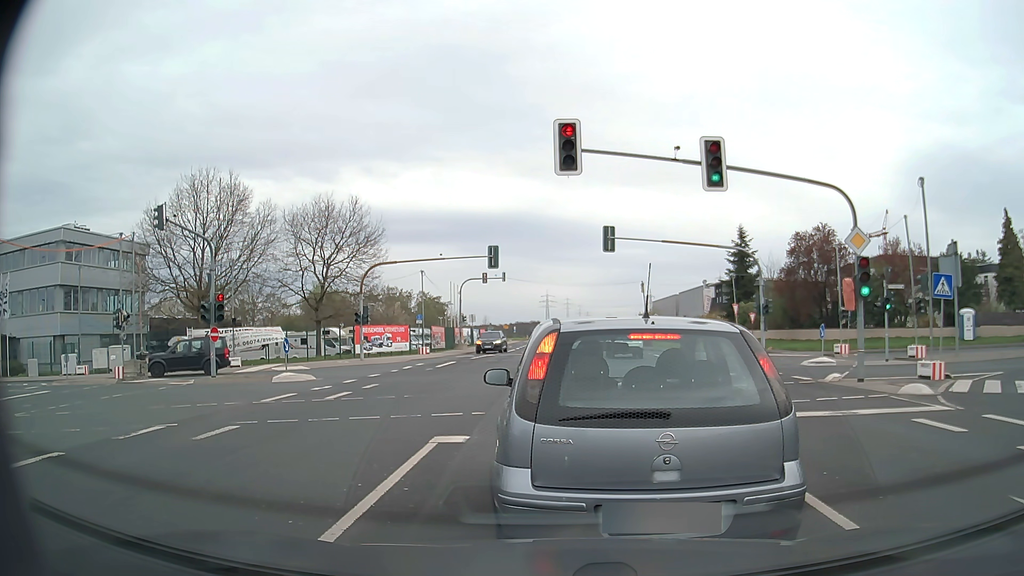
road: secondary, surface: asphalt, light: Day
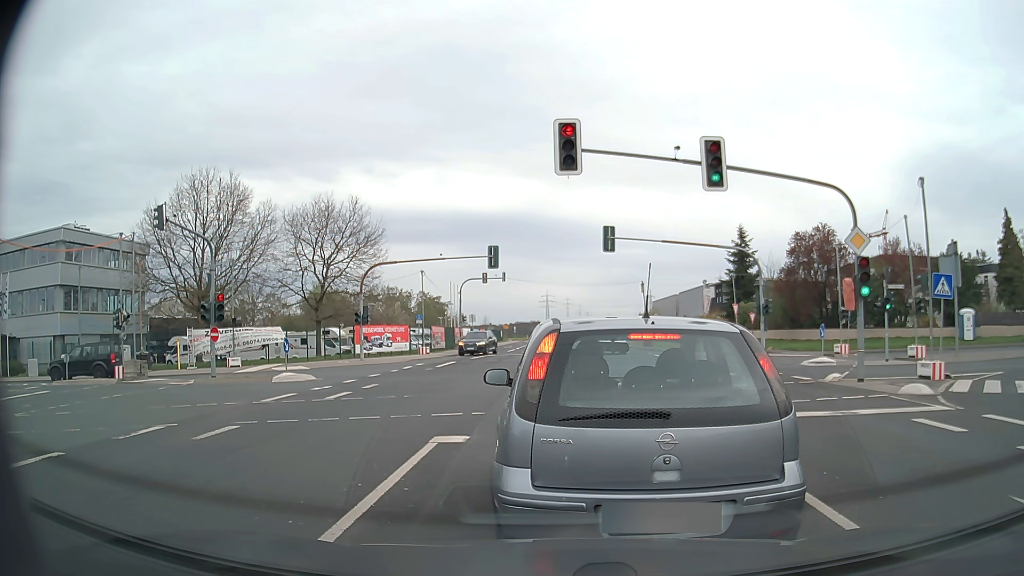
(0.0, 0.0) m; 0°
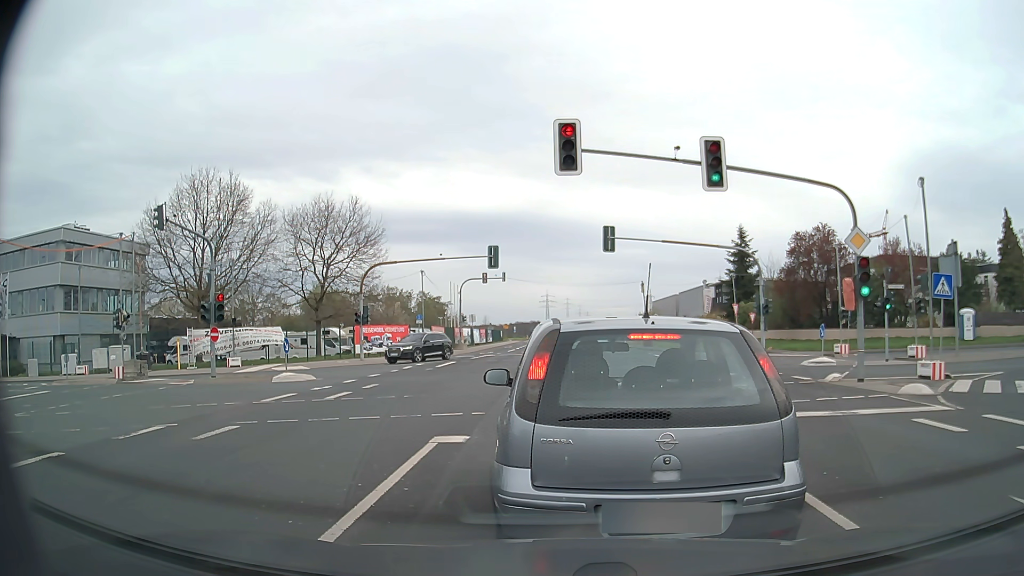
(0.0, 0.0) m; 0°
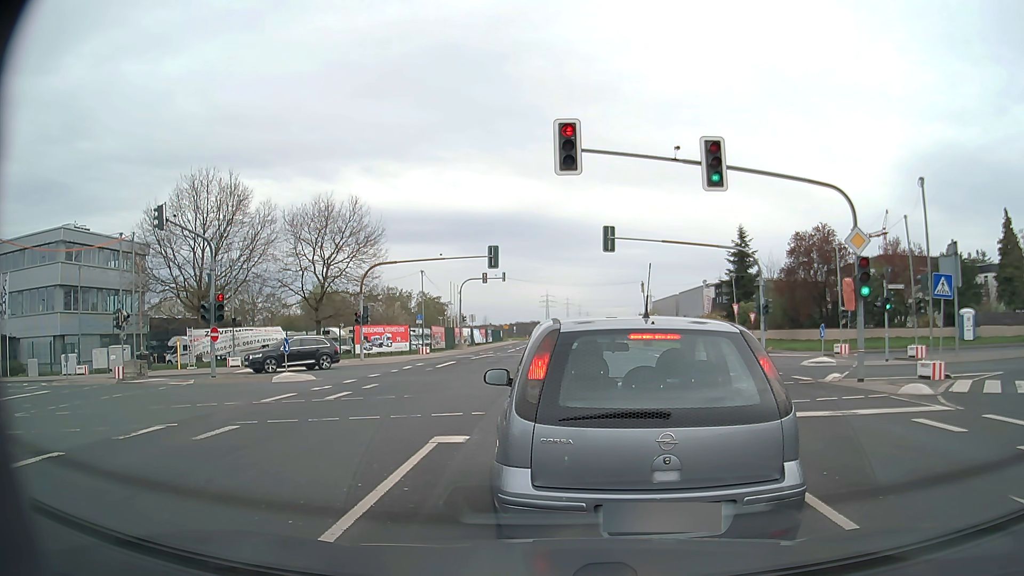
(0.0, 0.0) m; 0°
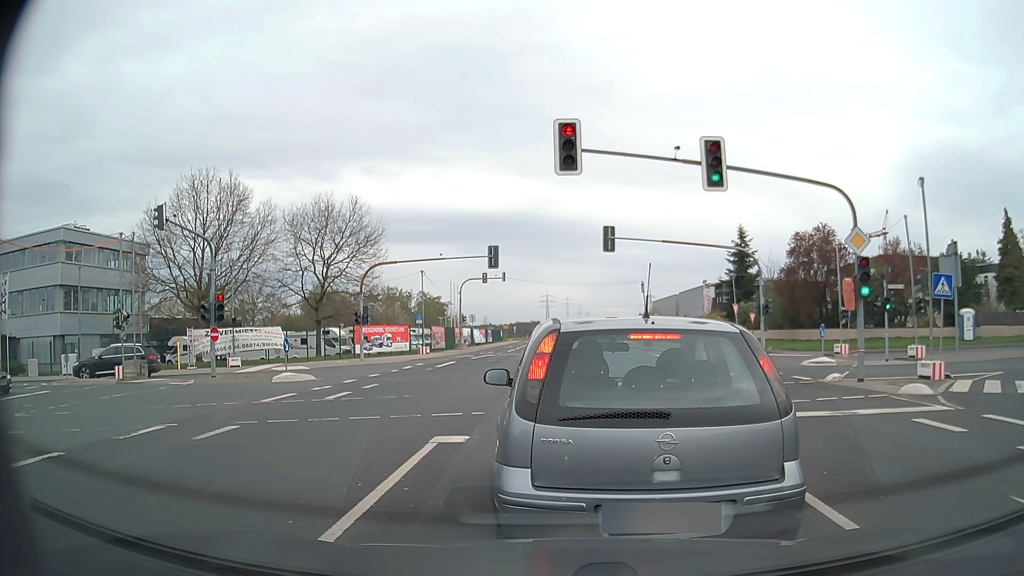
(0.0, 0.0) m; 0°
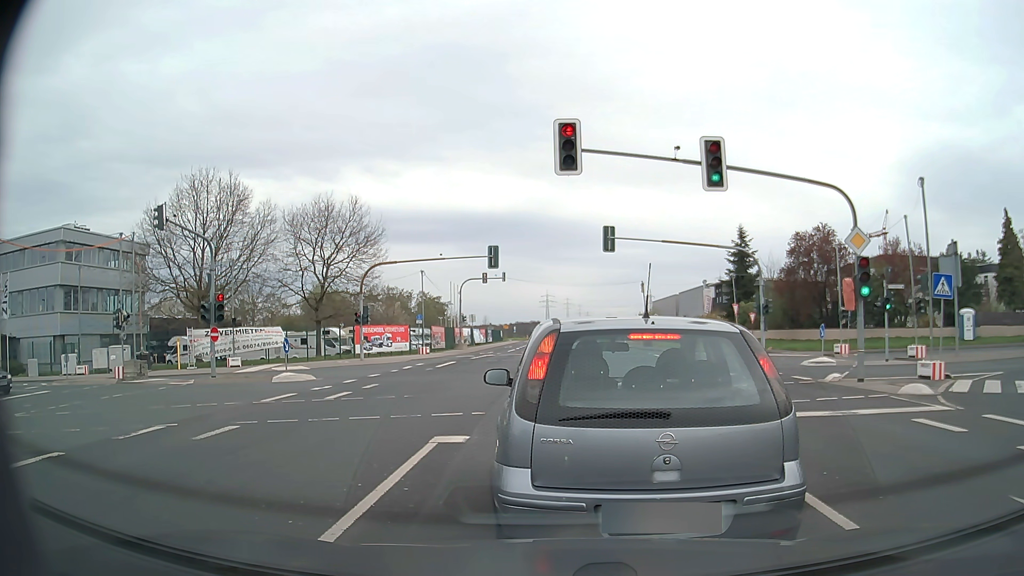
(0.0, 0.0) m; 0°
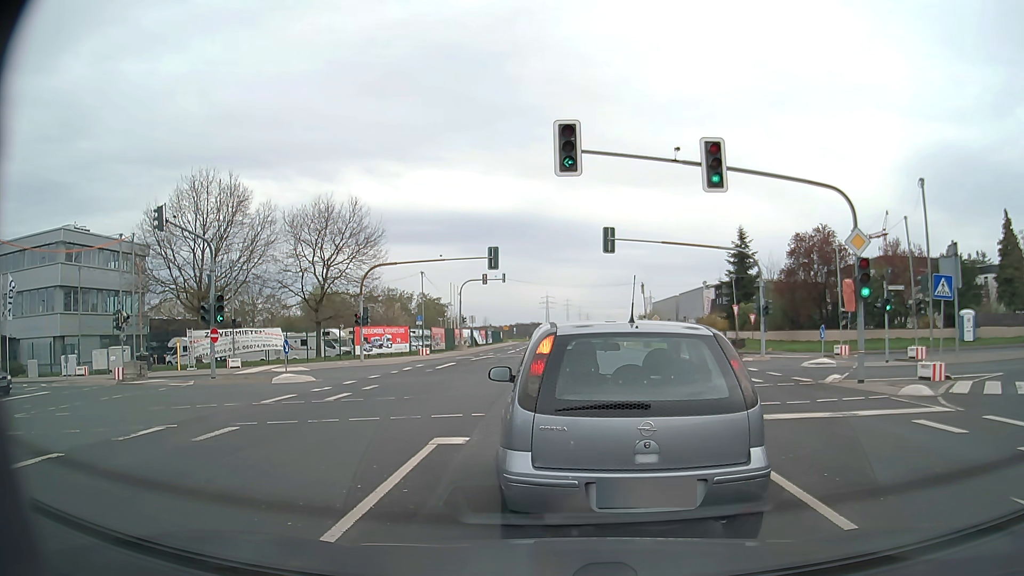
(0.0, 0.0) m; 0°
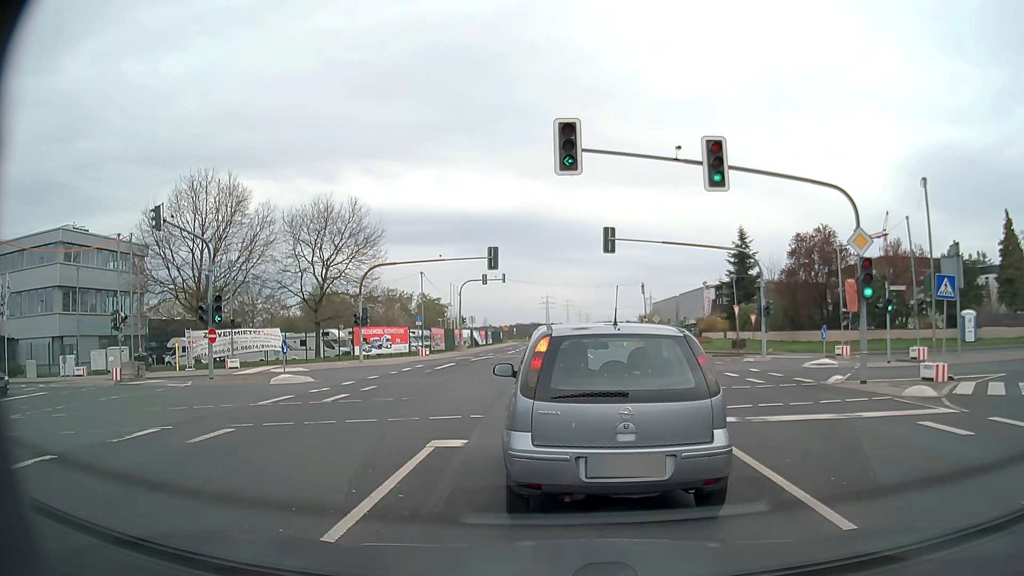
(0.0, +0.2) m; 0°
(0, +10) (0, +20) (-6, +28) (-16, +30) (-26, +29) (-36, +28) (-46, +29) (-56, +29) (-66, +29) (-76, +30) m
